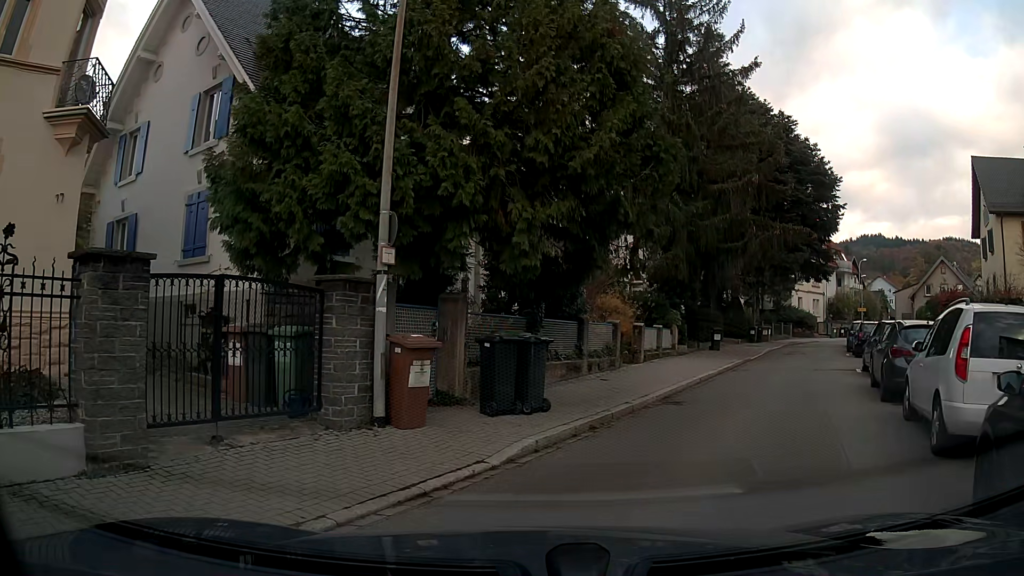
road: tertiary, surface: asphalt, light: Day
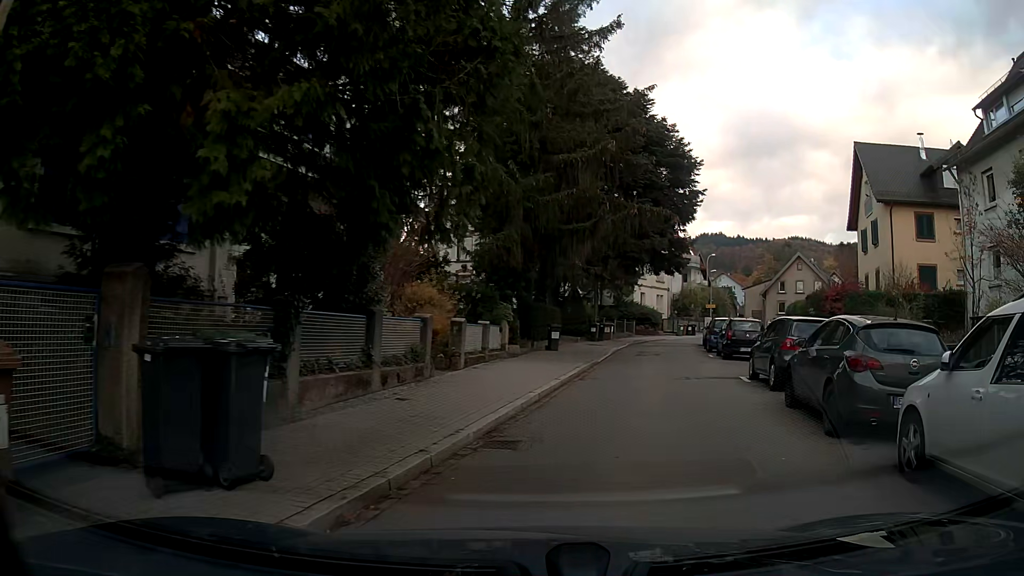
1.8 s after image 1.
(+0.3, +4.6) m; +10°
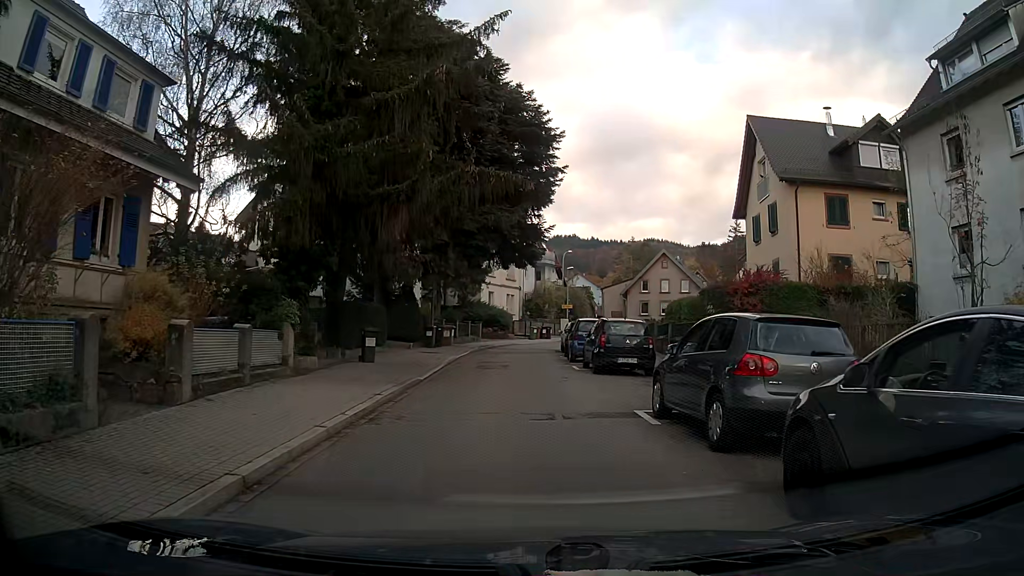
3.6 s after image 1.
(+0.8, +6.5) m; +9°
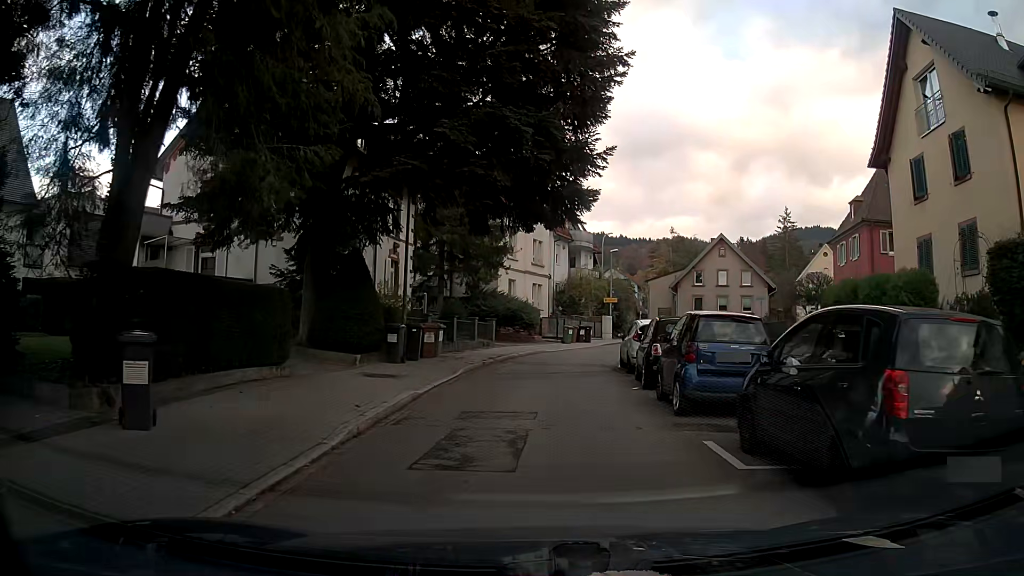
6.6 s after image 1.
(-0.2, +14.2) m; -2°
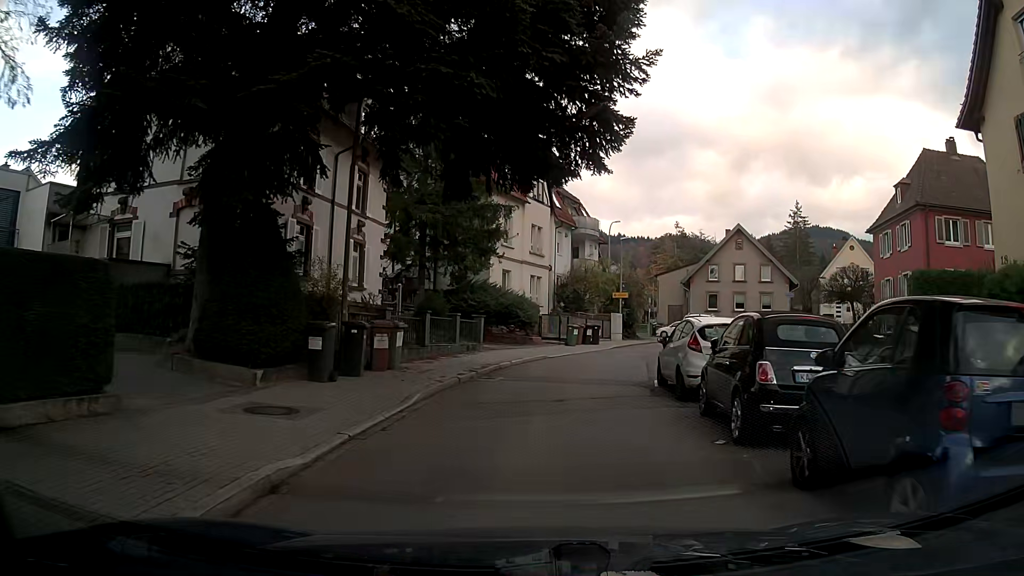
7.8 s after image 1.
(0.0, +6.6) m; 0°
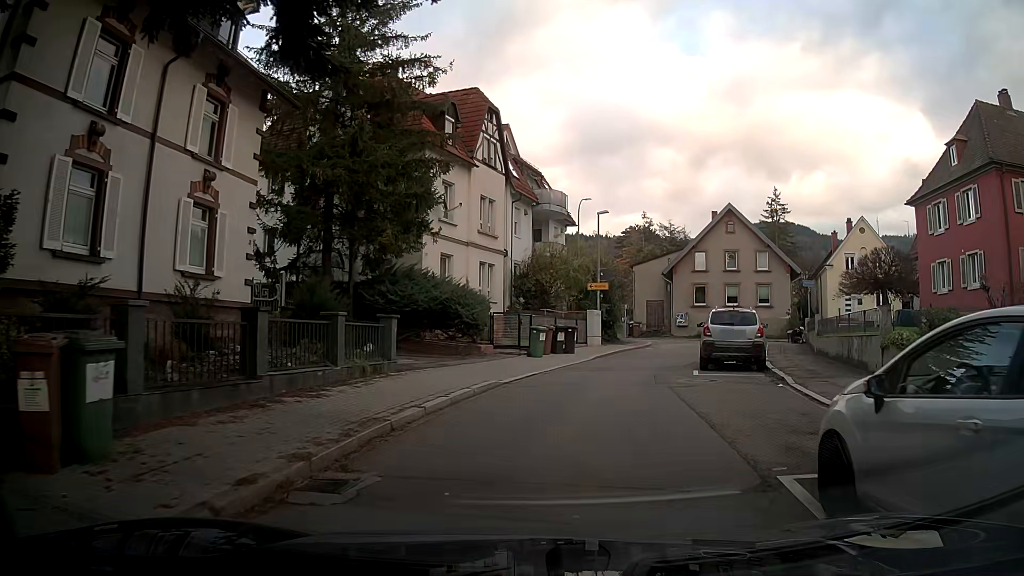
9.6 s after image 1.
(+0.4, +9.9) m; +4°
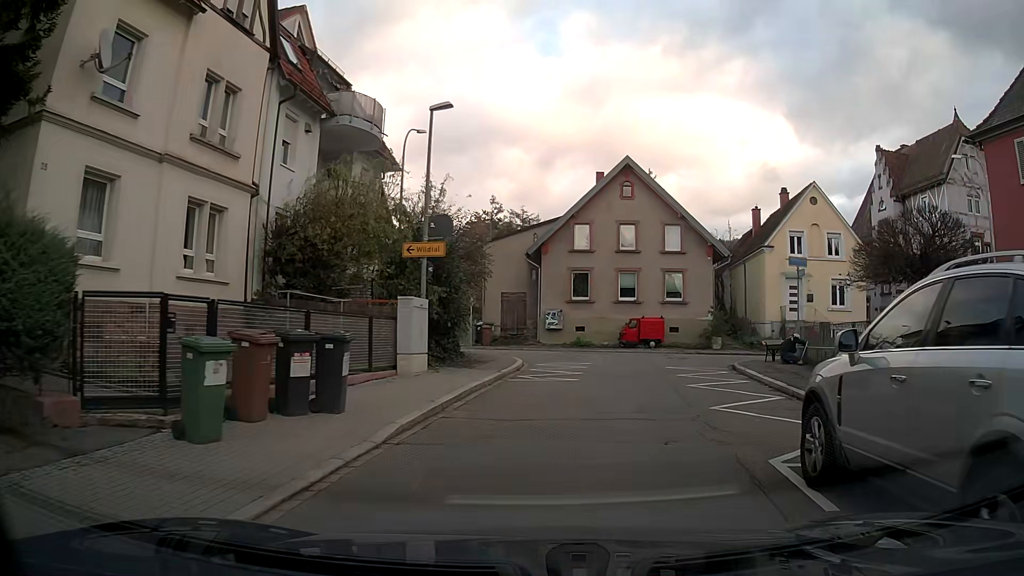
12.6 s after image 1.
(+1.6, +16.3) m; +14°
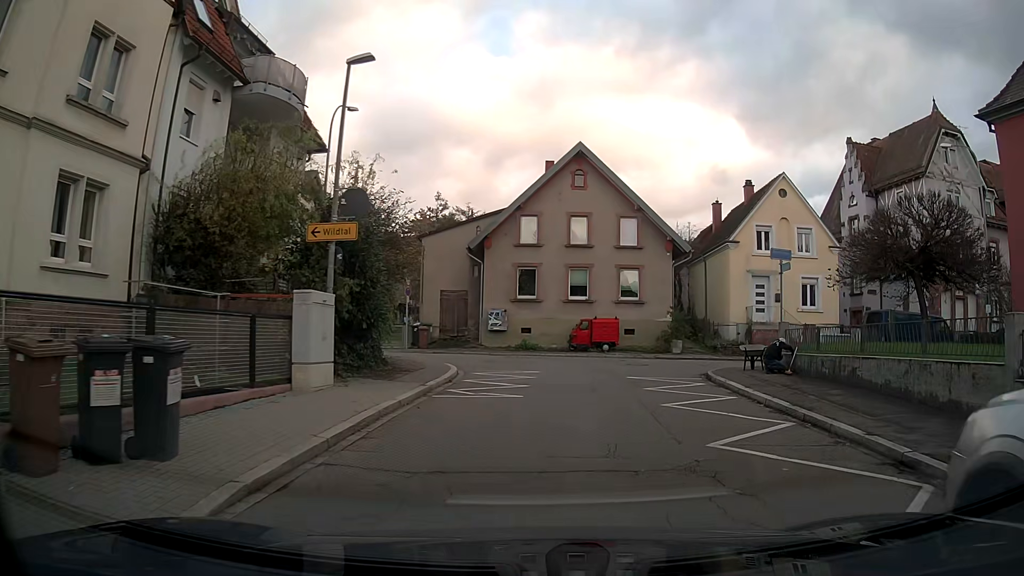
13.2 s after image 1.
(+0.1, +3.1) m; +5°
(+1, +10) (+3, +20) (+9, +27) (+19, +29) (+29, +30) (+38, +32) (+48, +36) (+57, +39) (+67, +40) (+77, +43) m
